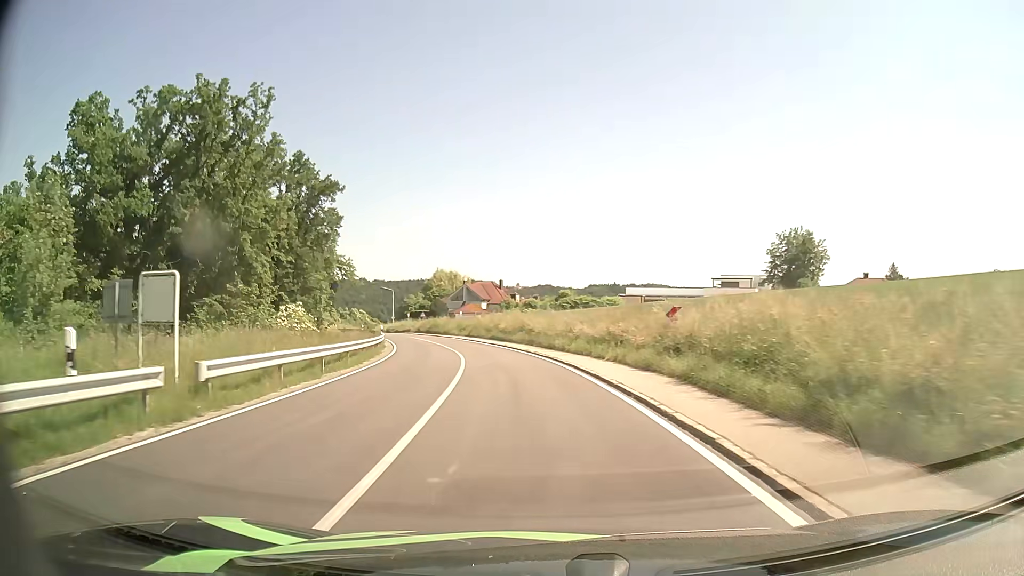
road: tertiary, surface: asphalt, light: Day
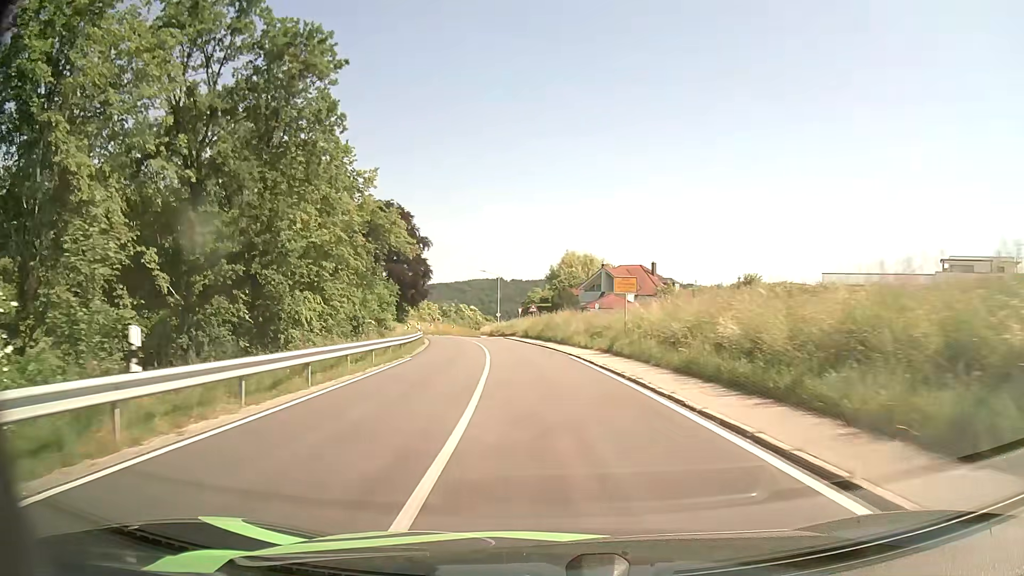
(-4.2, +36.7) m; -12°
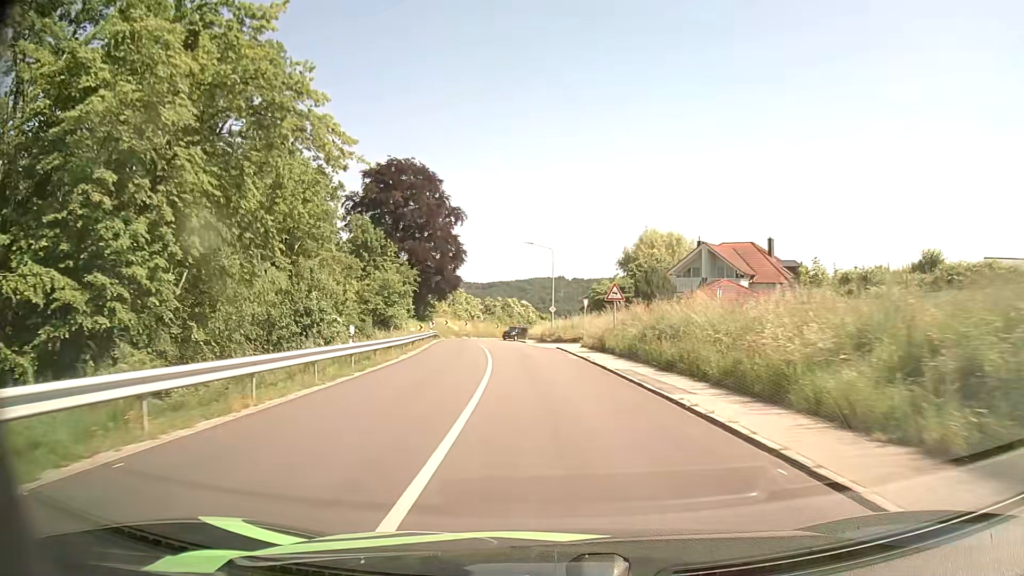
(-1.4, +27.5) m; -6°
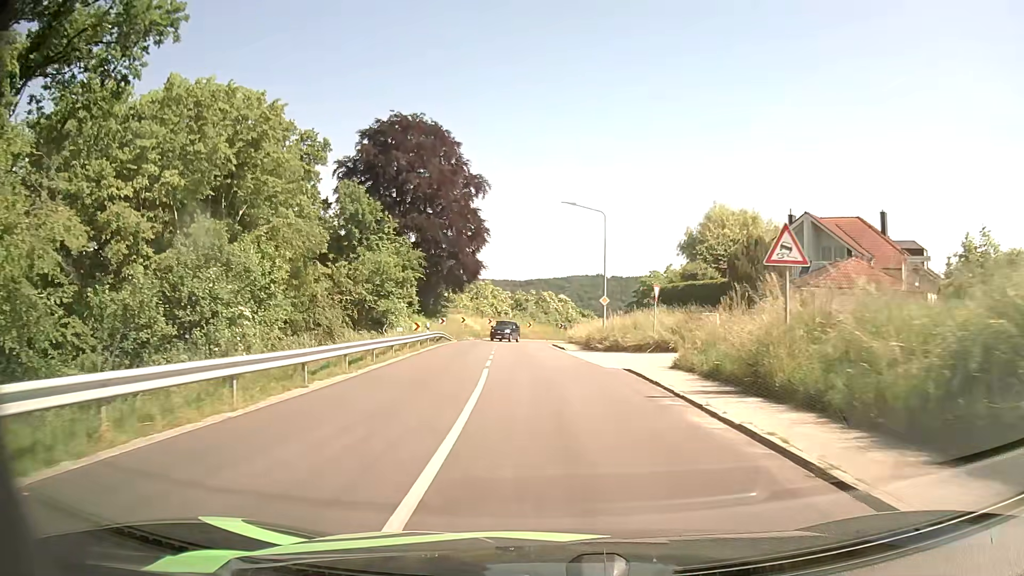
(-0.5, +17.2) m; -3°
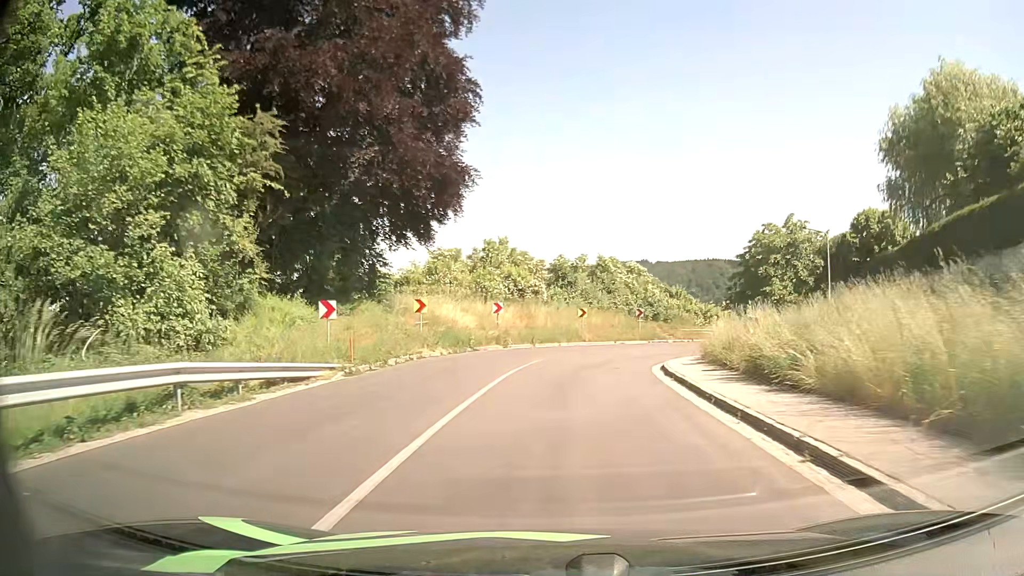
(-1.5, +38.0) m; -4°
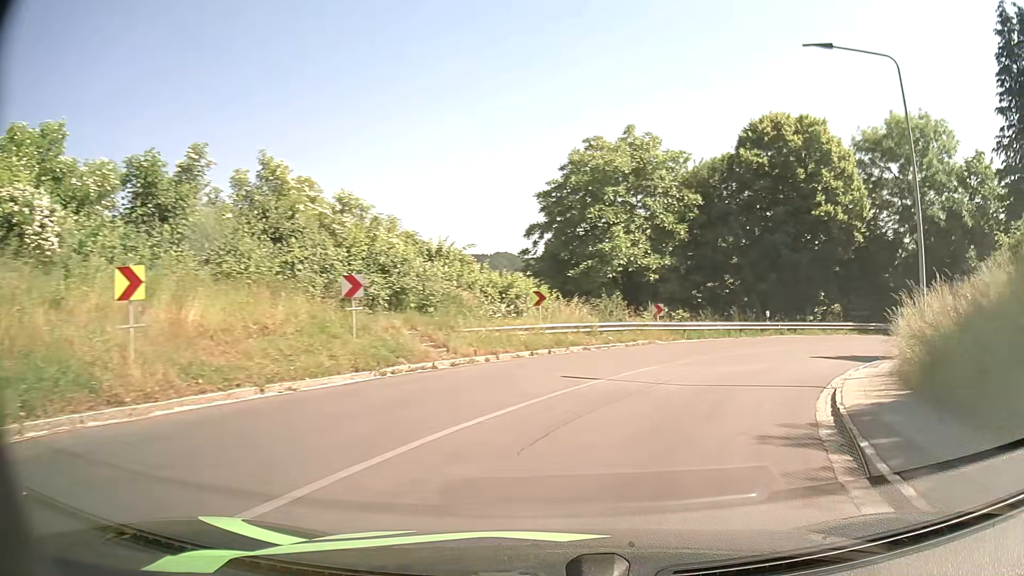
(+3.4, +29.8) m; +21°
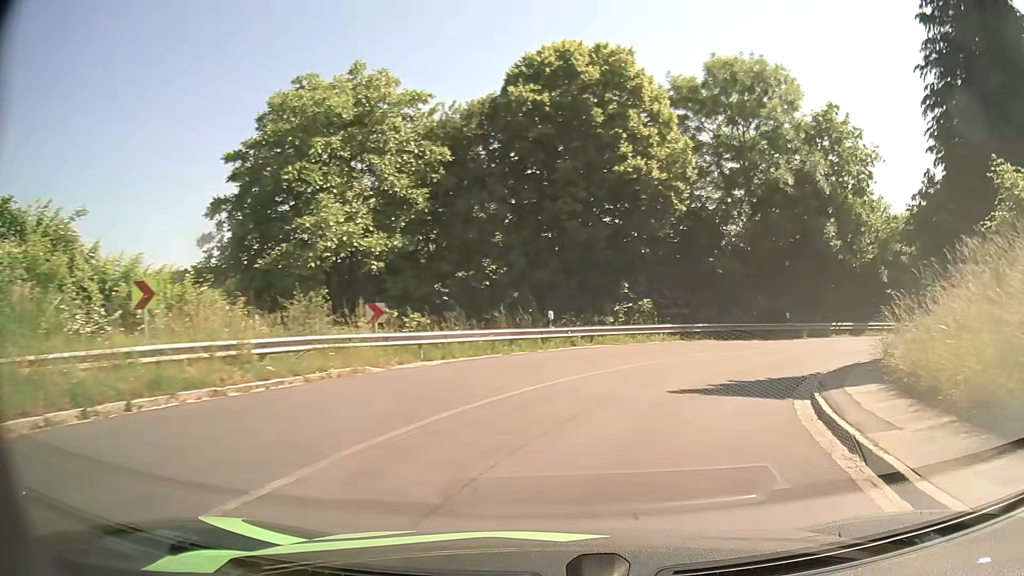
(+2.1, +11.2) m; +21°
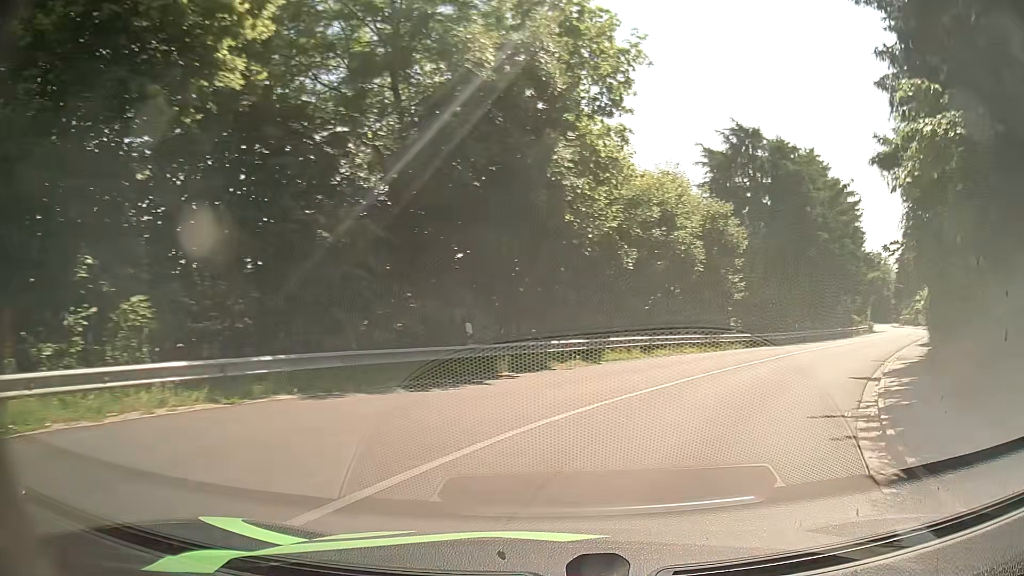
(+4.0, +16.3) m; +31°
(+2, +10) (+6, +19) (+12, +27) (+18, +35) (+24, +43) (+30, +51) (+35, +59) (+40, +68) (+45, +77) (+49, +86) m
